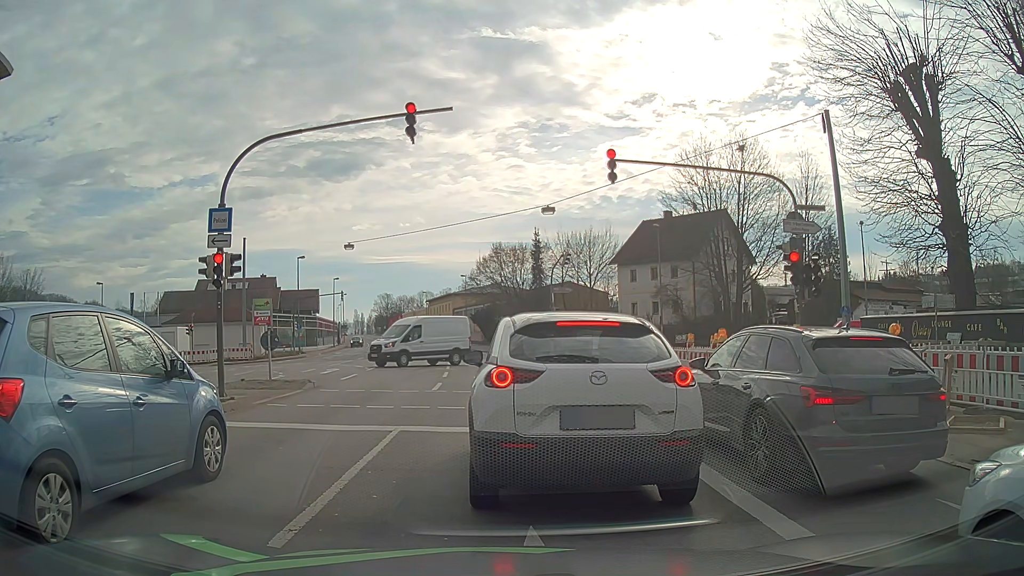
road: primary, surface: asphalt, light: Day
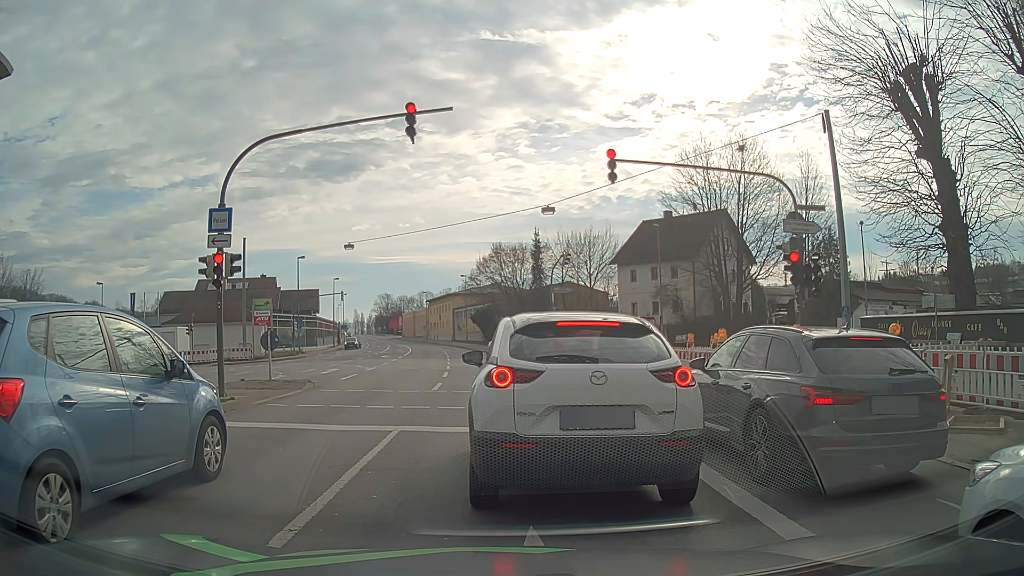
(0.0, 0.0) m; 0°
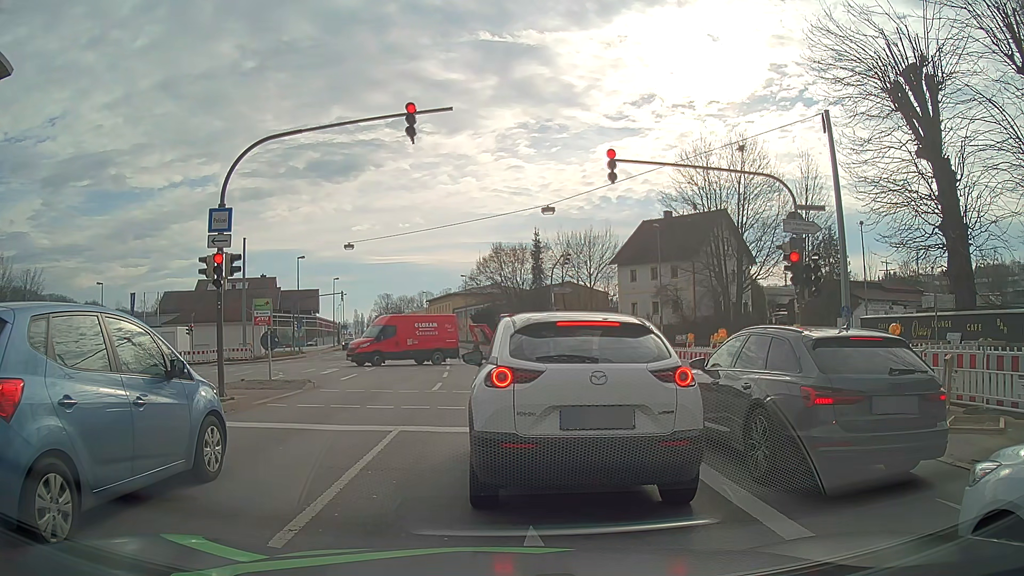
(0.0, 0.0) m; 0°
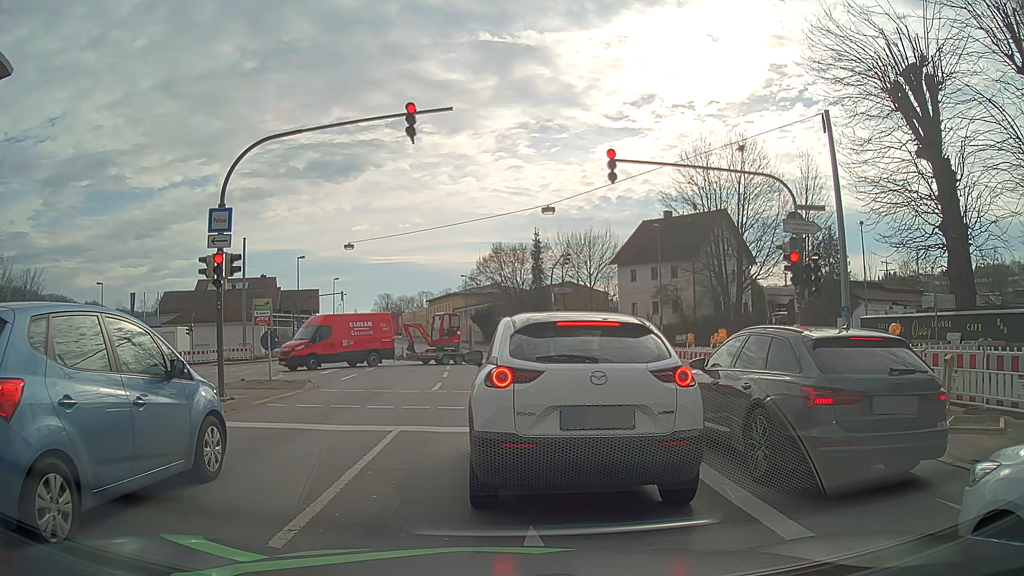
(0.0, 0.0) m; 0°
